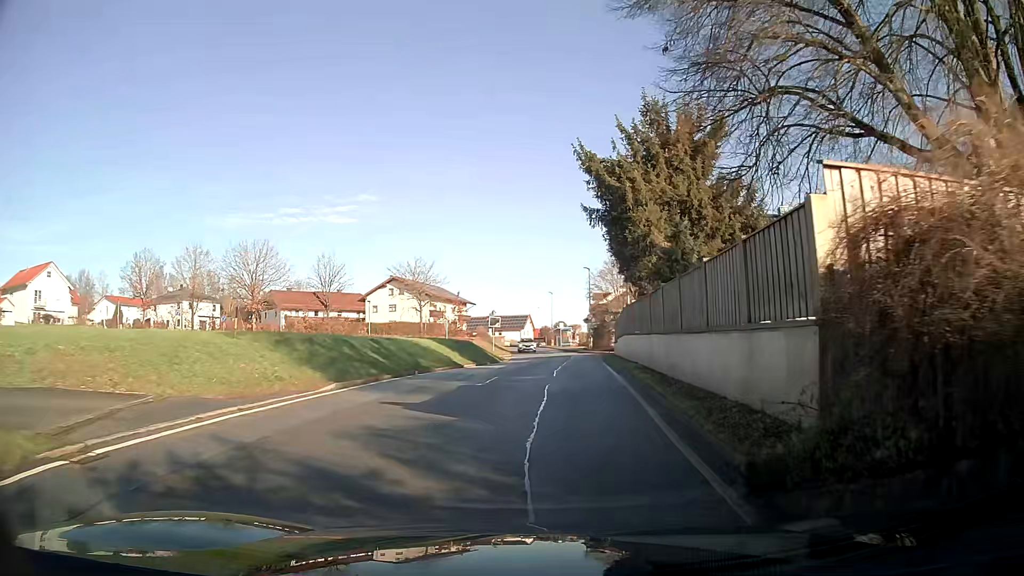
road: tertiary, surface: asphalt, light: Day
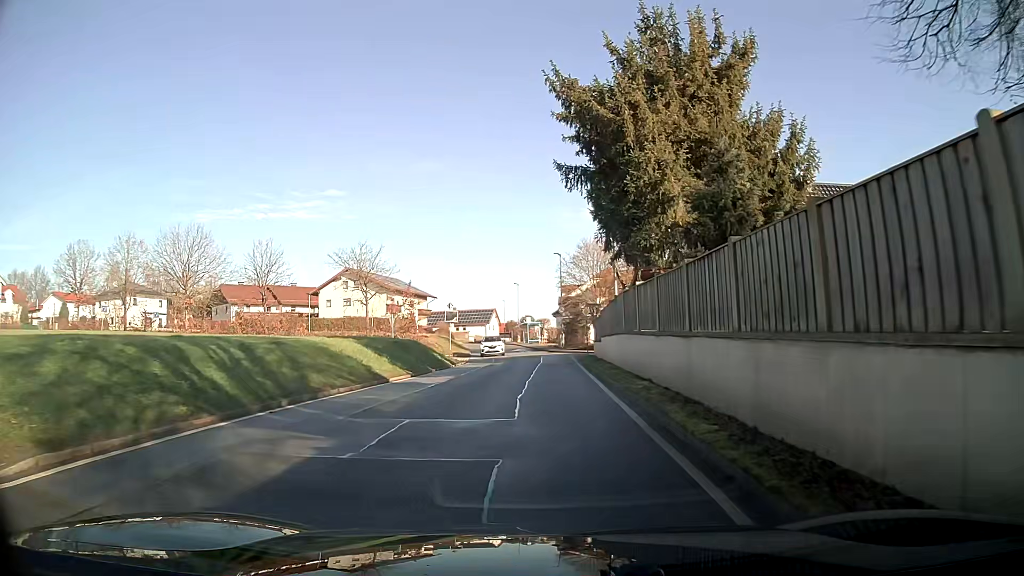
(+0.2, +8.7) m; +2°
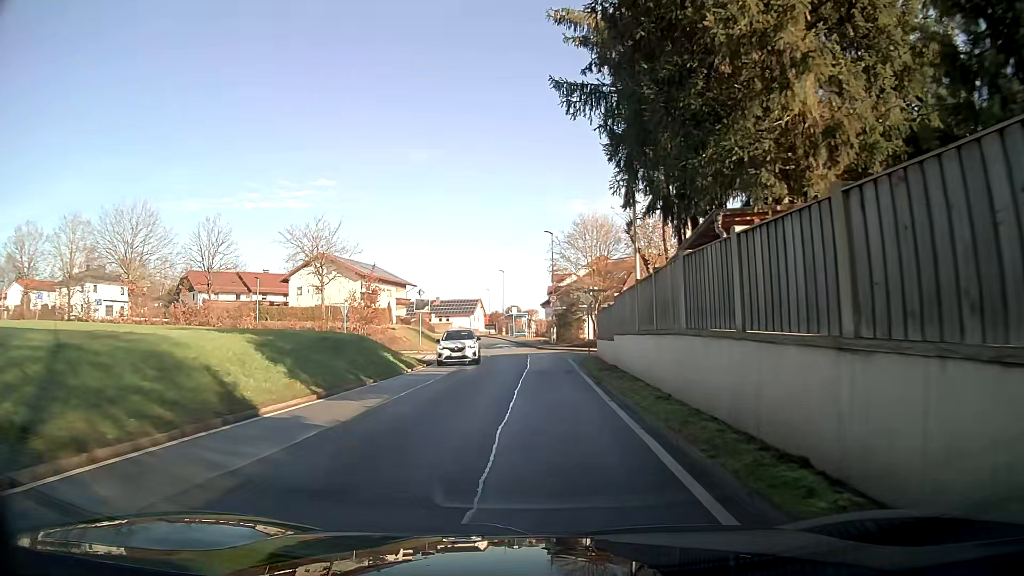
(+0.1, +8.9) m; +1°
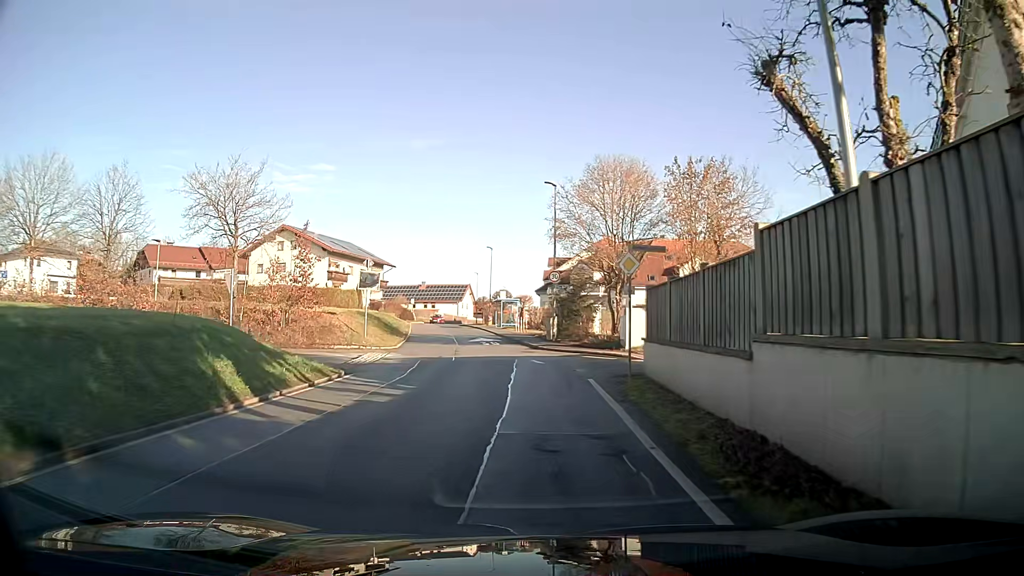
(0.0, +13.9) m; 0°
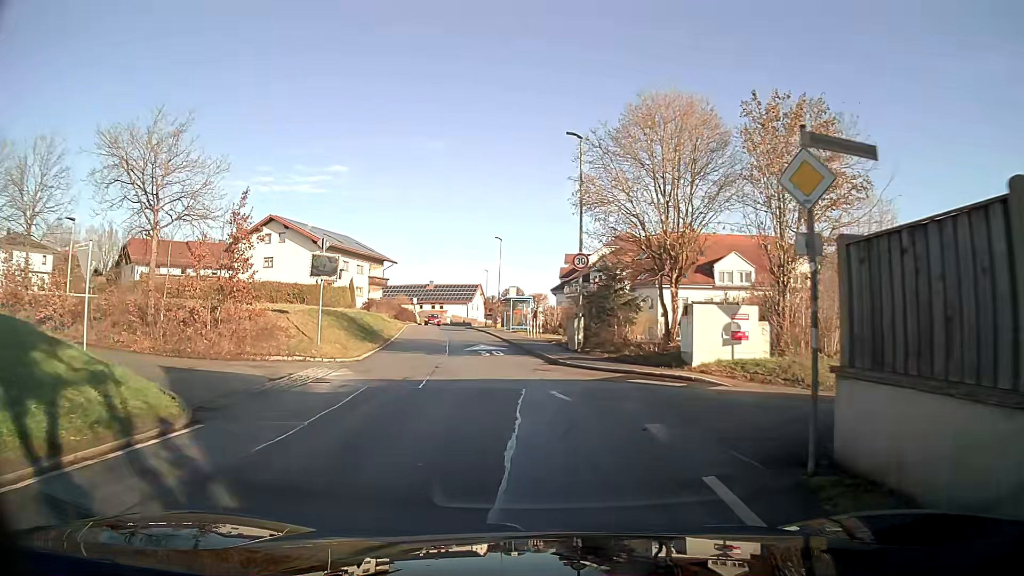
(-0.1, +9.4) m; -2°
(0, +10) (-1, +20) (-2, +30) (-3, +40) (-5, +50) (-6, +60) (-8, +70) (-9, +79) (-9, +89) (-9, +99) m
